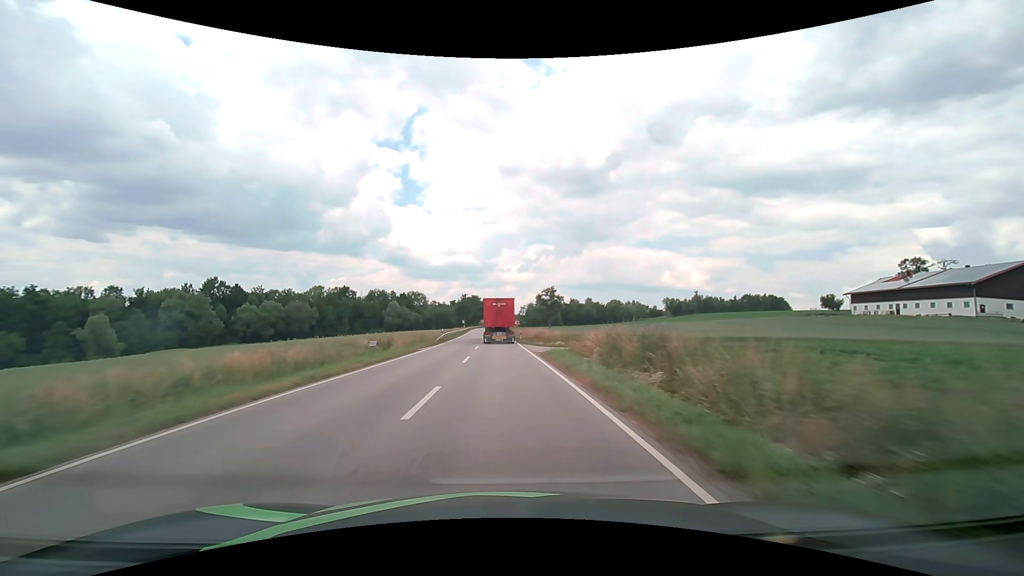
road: secondary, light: Day
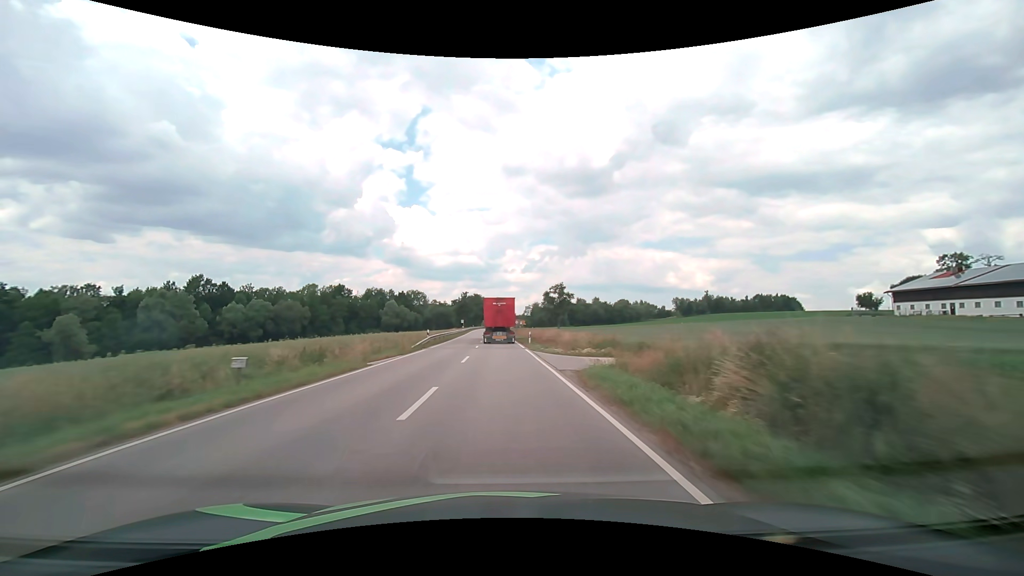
(0.0, +12.0) m; 0°
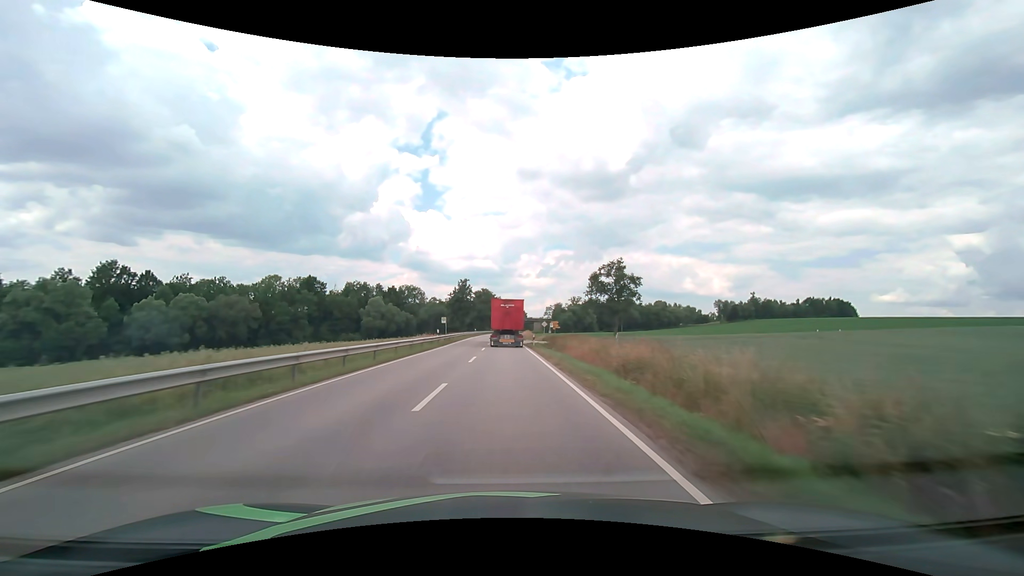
(-0.9, +47.2) m; -2°
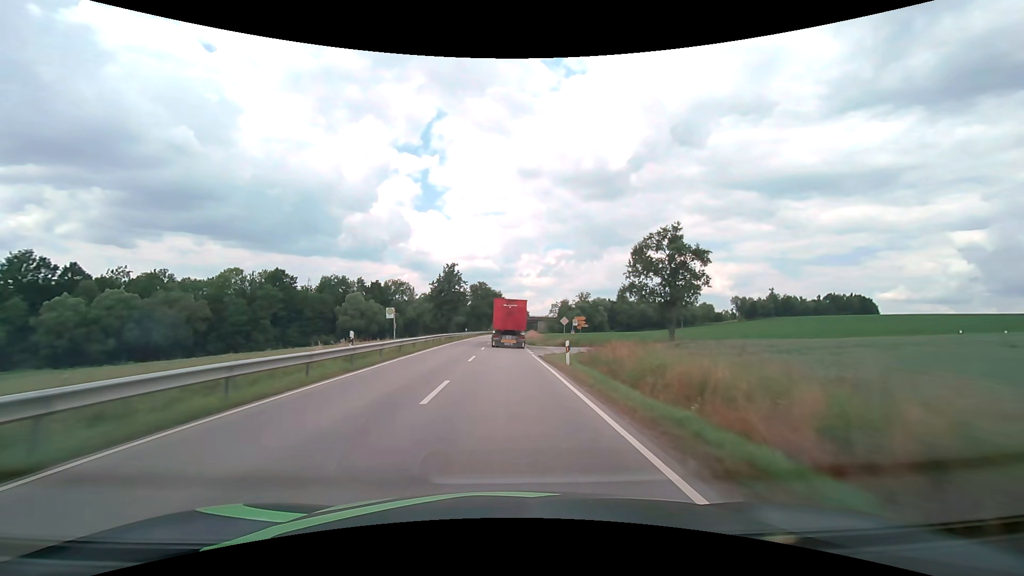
(0.0, +23.2) m; 0°
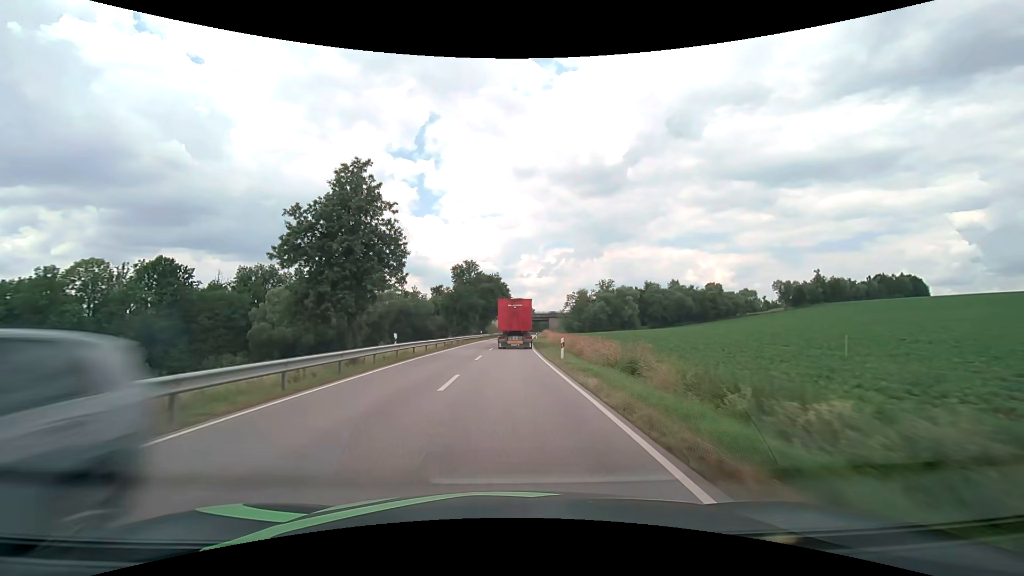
(-0.1, +45.9) m; 0°
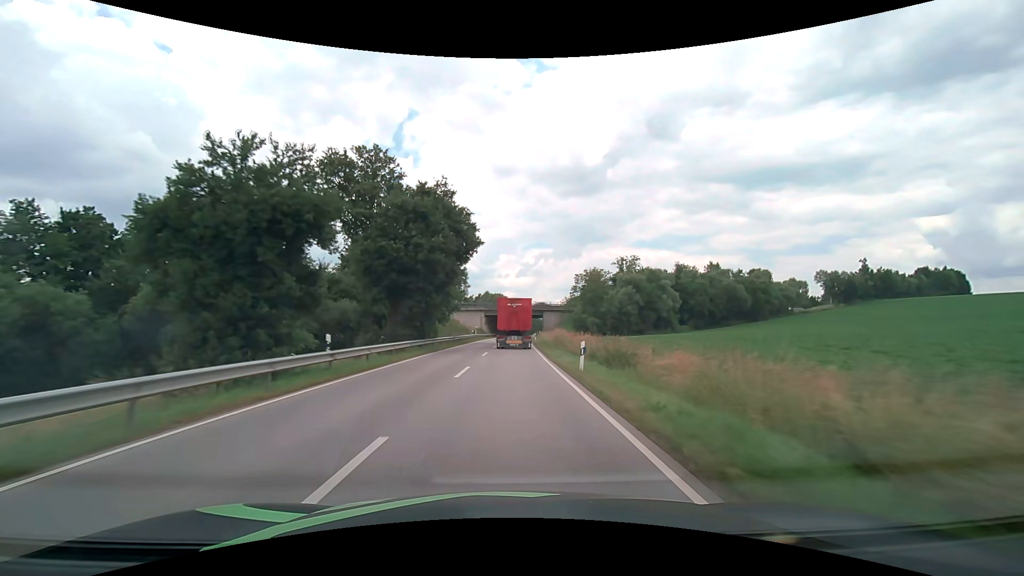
(+1.0, +56.9) m; +2°
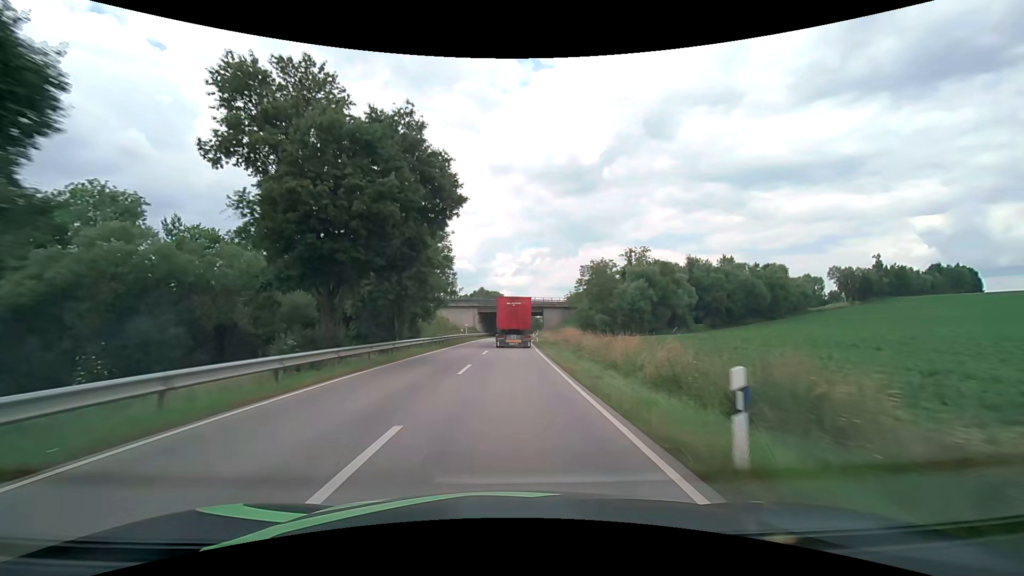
(0.0, +11.3) m; 0°
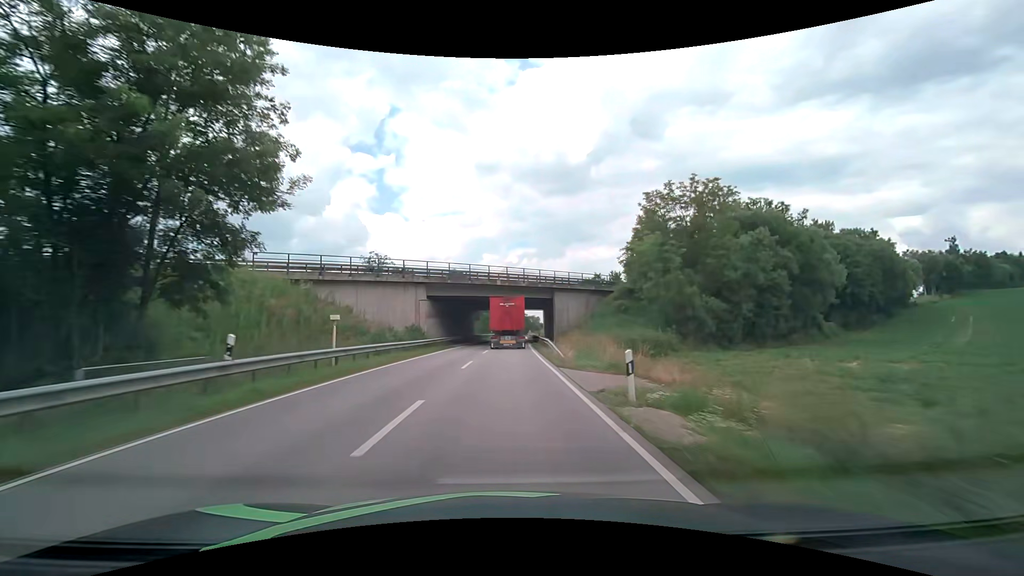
(+0.8, +45.4) m; +2°
(0, +10) (0, +20) (0, +30) (0, +40) (+1, +50) (+1, +60) (+1, +70) (+2, +80) (+3, +90) (+3, +100) m
